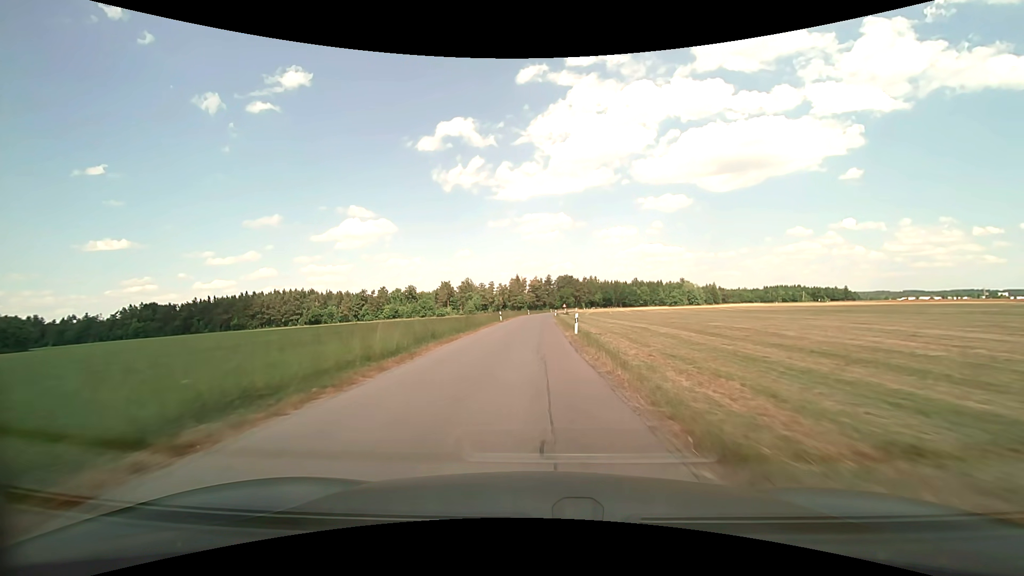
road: unclassified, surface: asphalt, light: Day
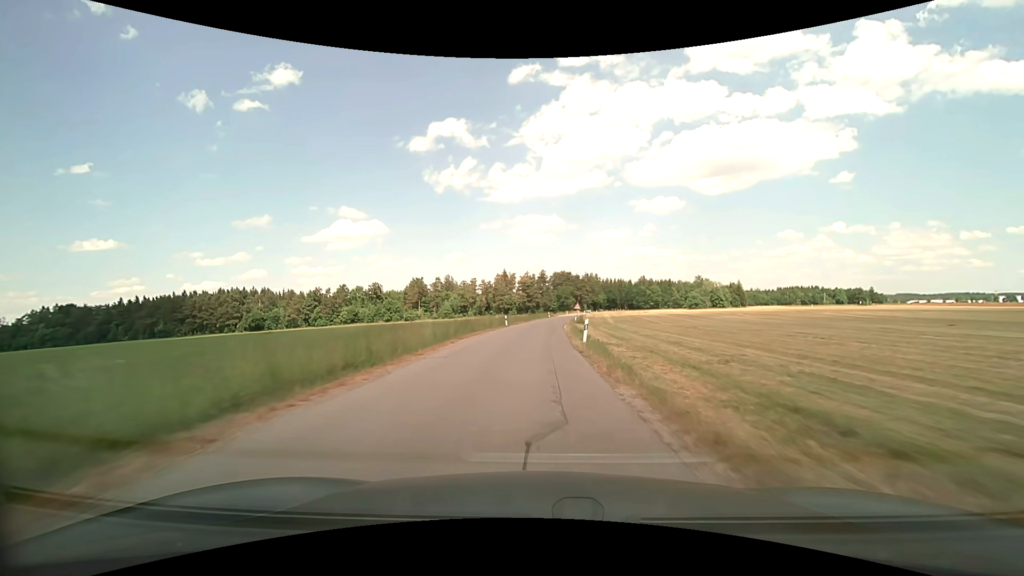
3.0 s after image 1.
(+0.2, +54.8) m; +1°
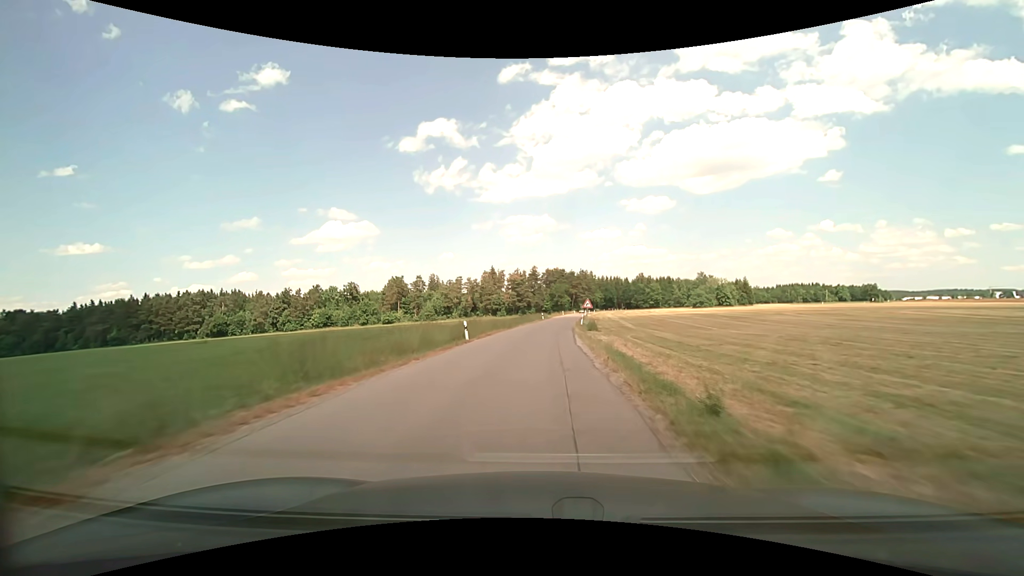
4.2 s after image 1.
(+0.2, +21.6) m; +1°
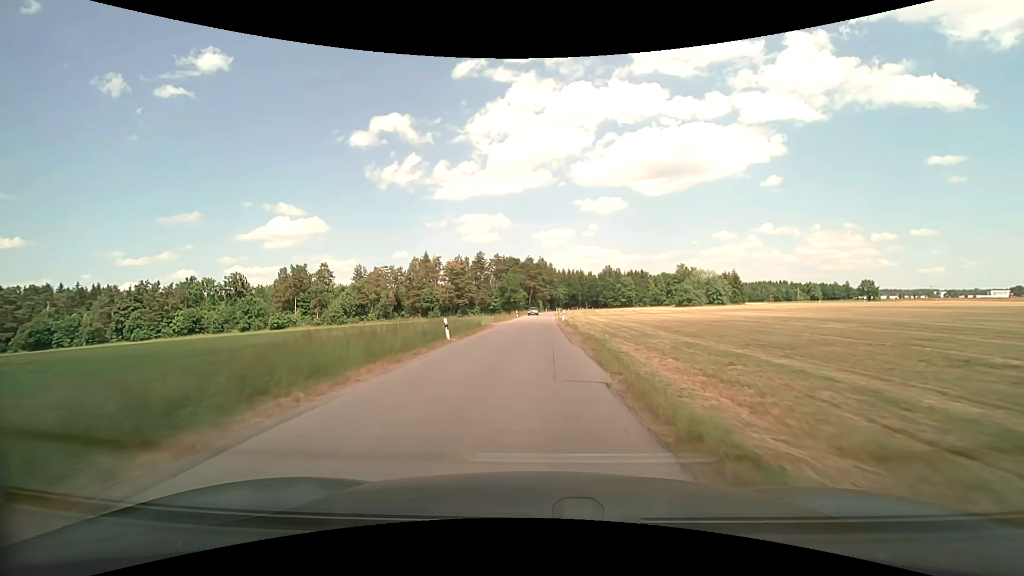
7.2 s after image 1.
(+2.5, +52.9) m; +5°
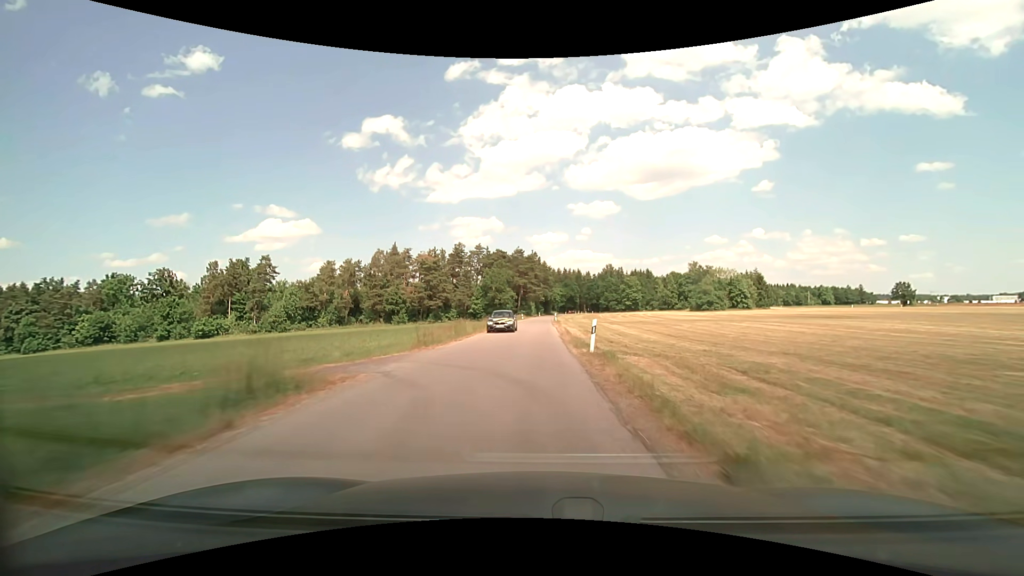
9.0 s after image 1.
(+0.3, +30.3) m; +1°
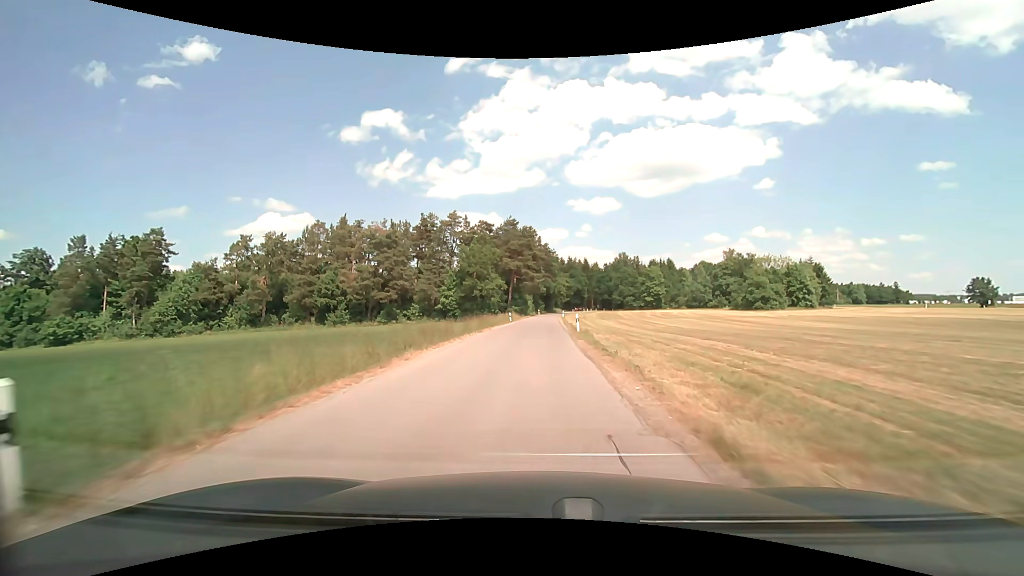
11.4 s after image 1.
(+0.2, +37.7) m; 0°
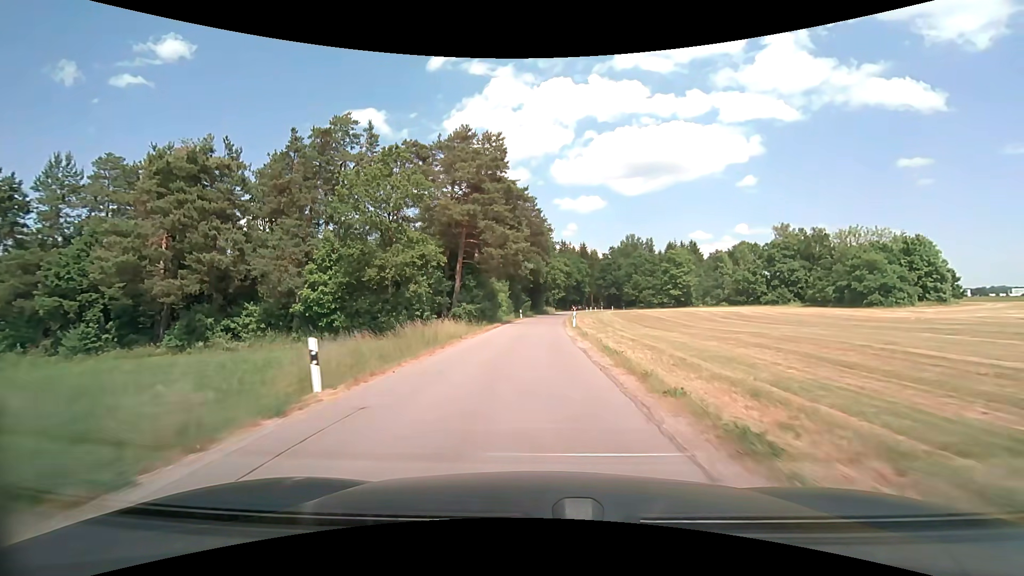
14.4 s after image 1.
(+0.7, +45.2) m; +2°
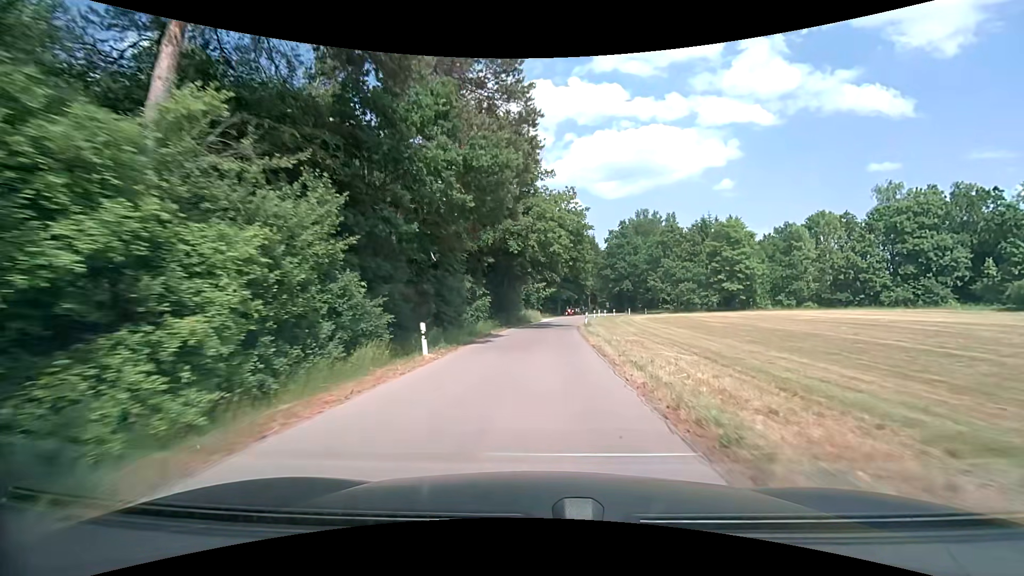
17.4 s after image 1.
(+0.6, +44.1) m; +2°
(0, +10) (+1, +20) (+1, +30) (+2, +40) (+3, +50) (+4, +60) (+6, +70) (+11, +78) (+19, +85) (+28, +88) m
